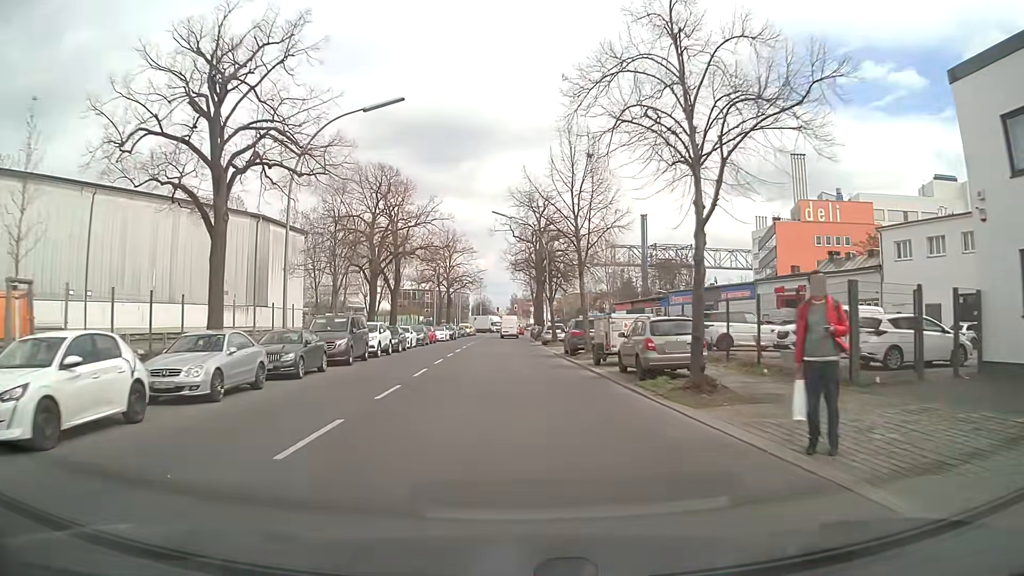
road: tertiary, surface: asphalt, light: Day
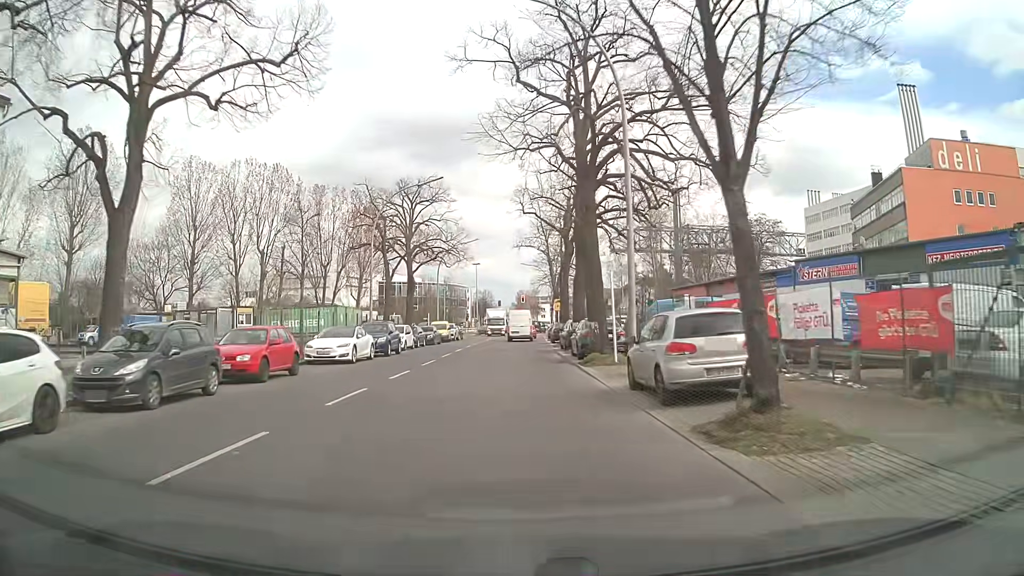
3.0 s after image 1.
(-0.2, +37.6) m; -1°
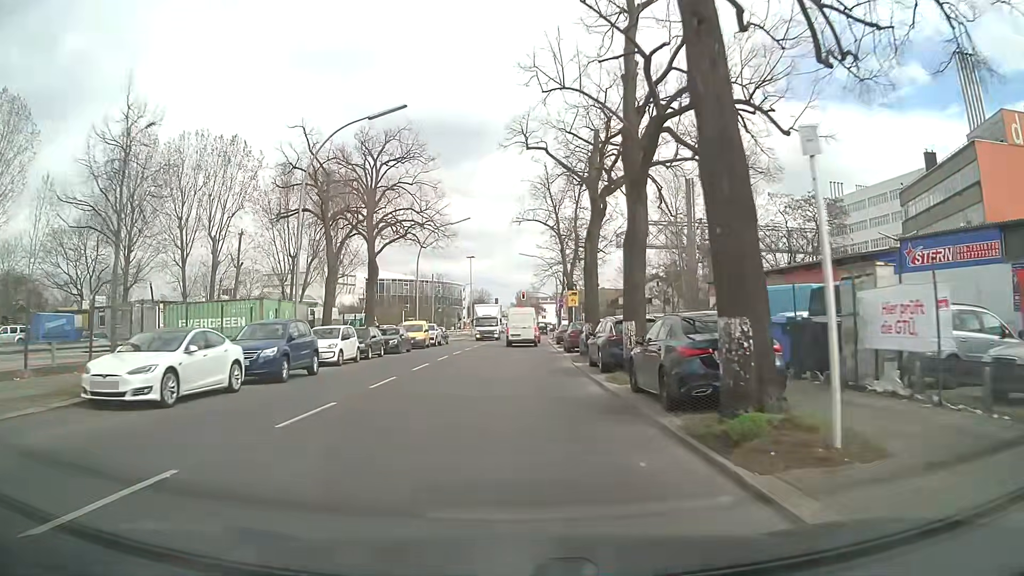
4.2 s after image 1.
(+0.1, +14.3) m; 0°
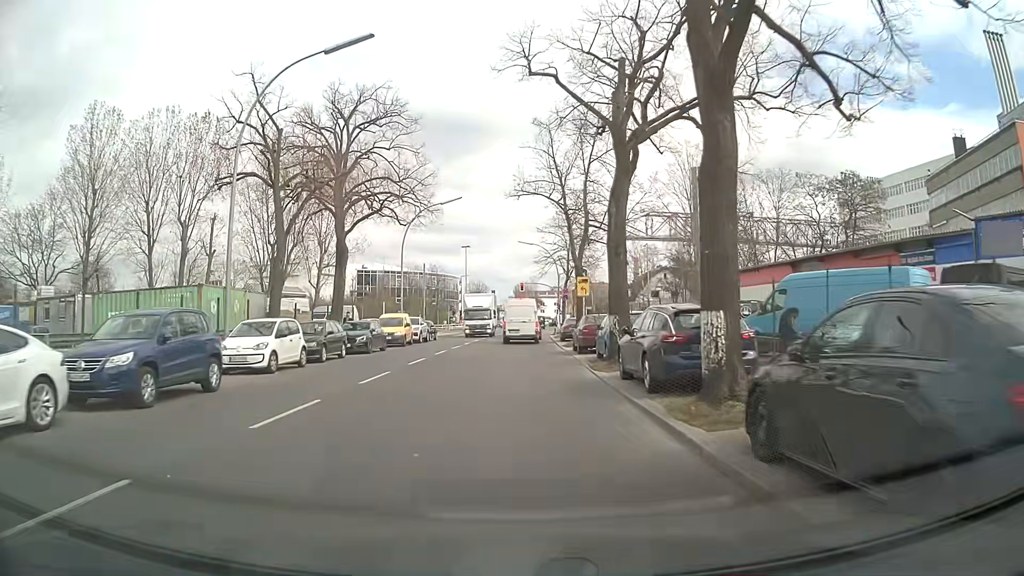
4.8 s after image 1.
(0.0, +6.8) m; 0°
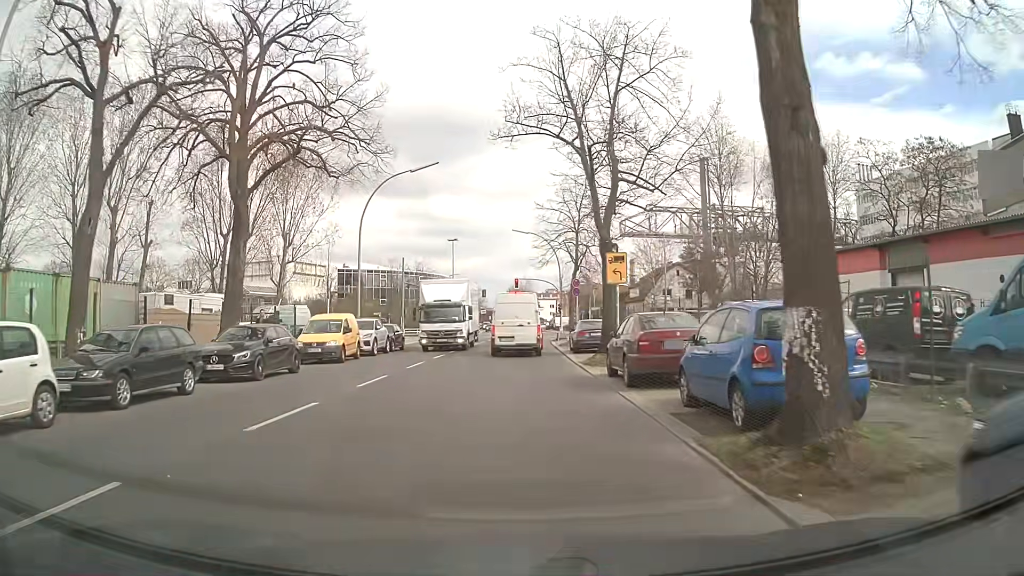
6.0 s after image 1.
(0.0, +11.8) m; 0°
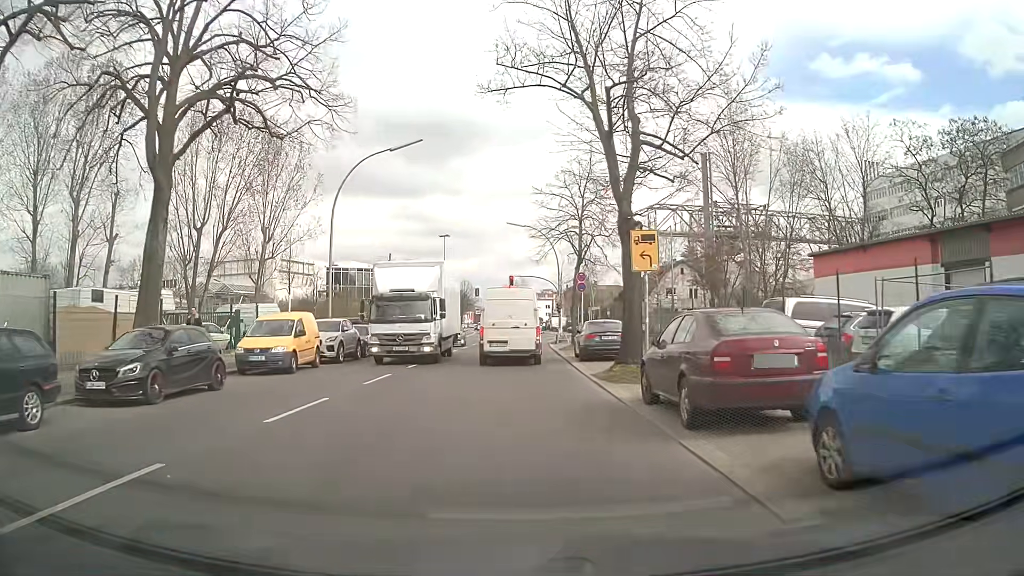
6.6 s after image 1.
(+0.1, +4.9) m; +1°
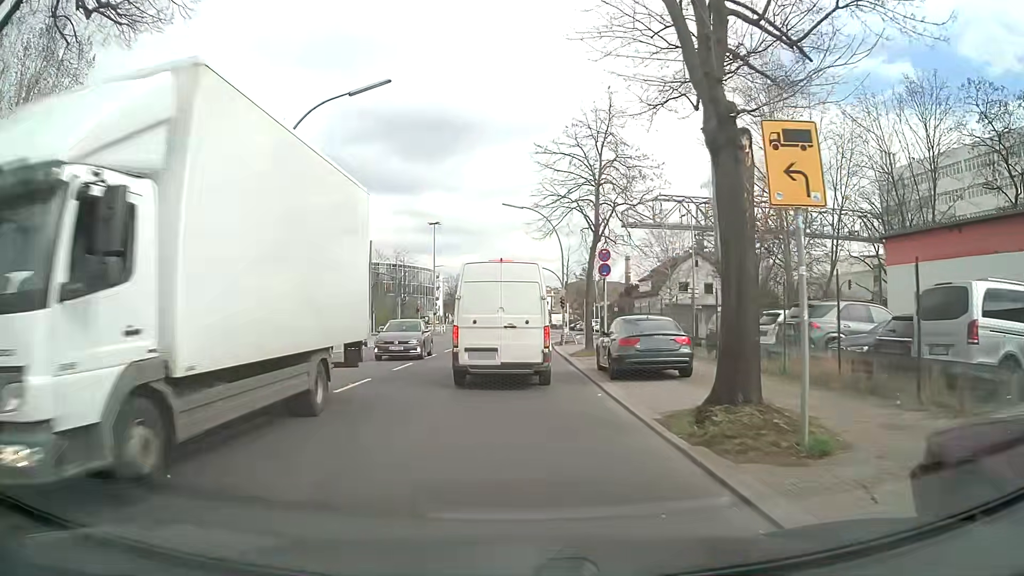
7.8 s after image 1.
(0.0, +7.9) m; +1°
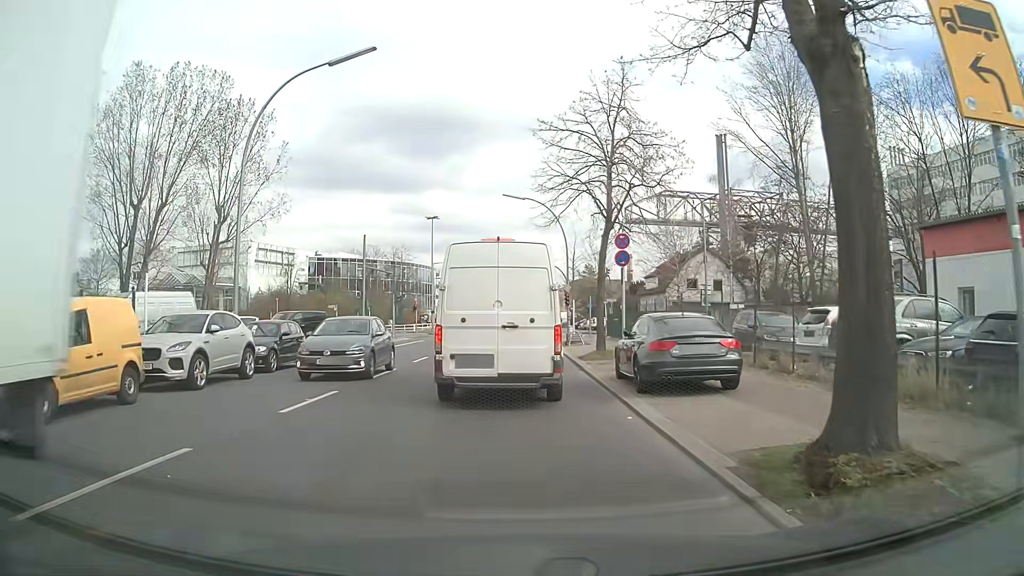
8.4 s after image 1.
(-0.1, +3.0) m; -1°
